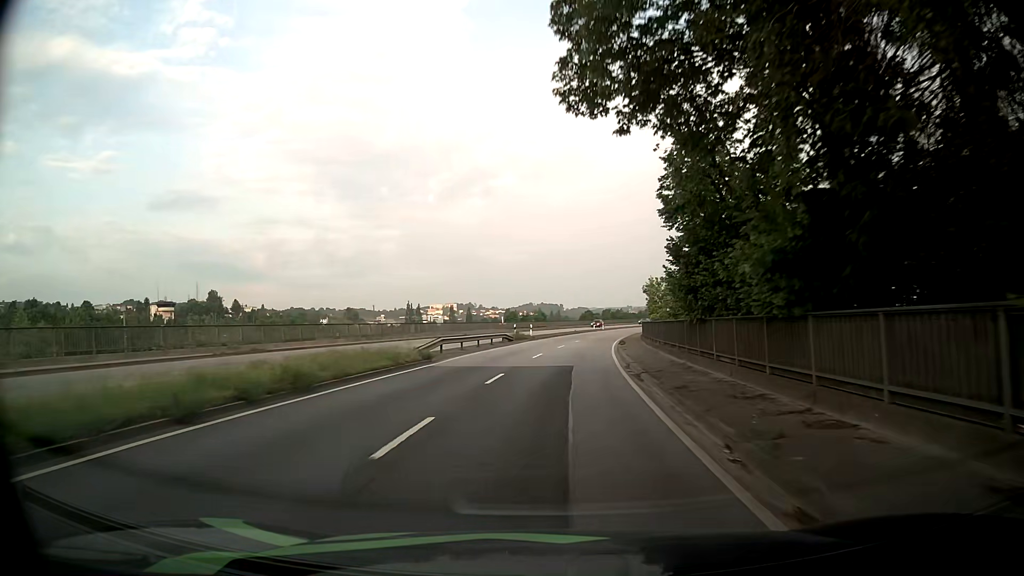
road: primary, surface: asphalt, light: Day
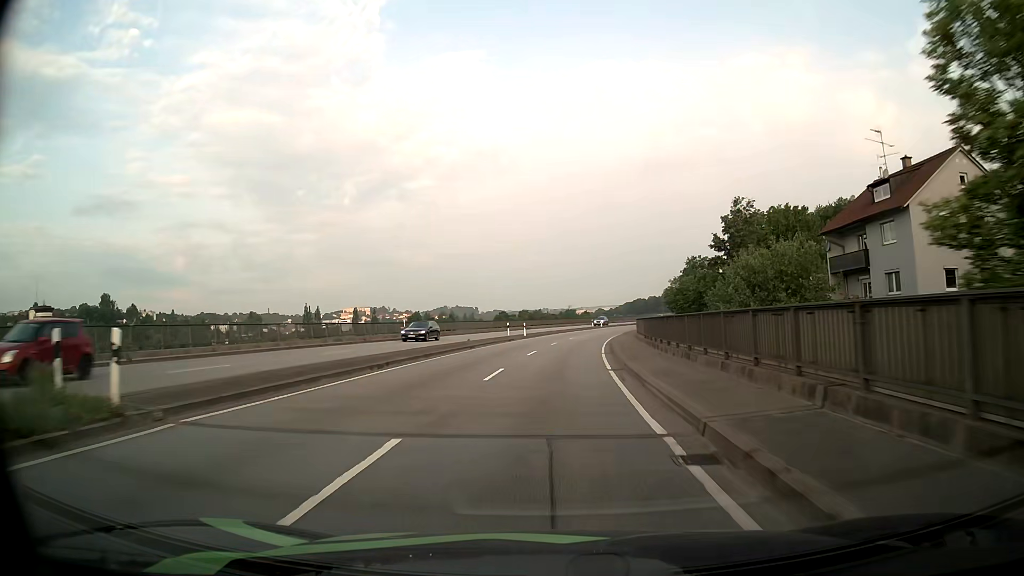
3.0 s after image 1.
(+3.0, +47.7) m; +7°
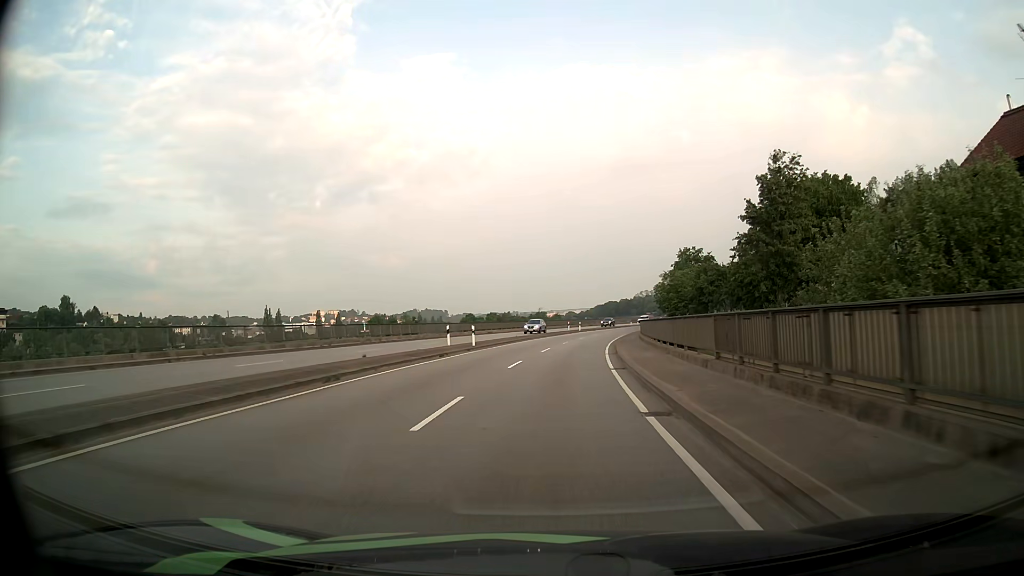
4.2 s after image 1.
(+0.2, +19.3) m; +2°
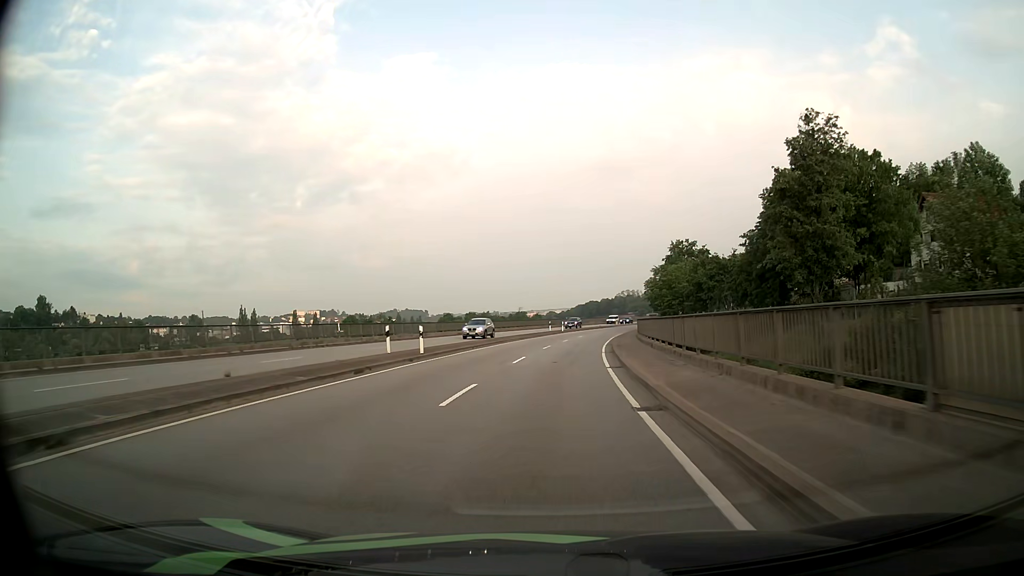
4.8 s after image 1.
(+0.1, +9.7) m; +2°
(0, +10) (0, +20) (+1, +30) (+2, +40) (+3, +50) (+4, +60) (+6, +70) (+8, +80) (+10, +89) (+12, +99) m
